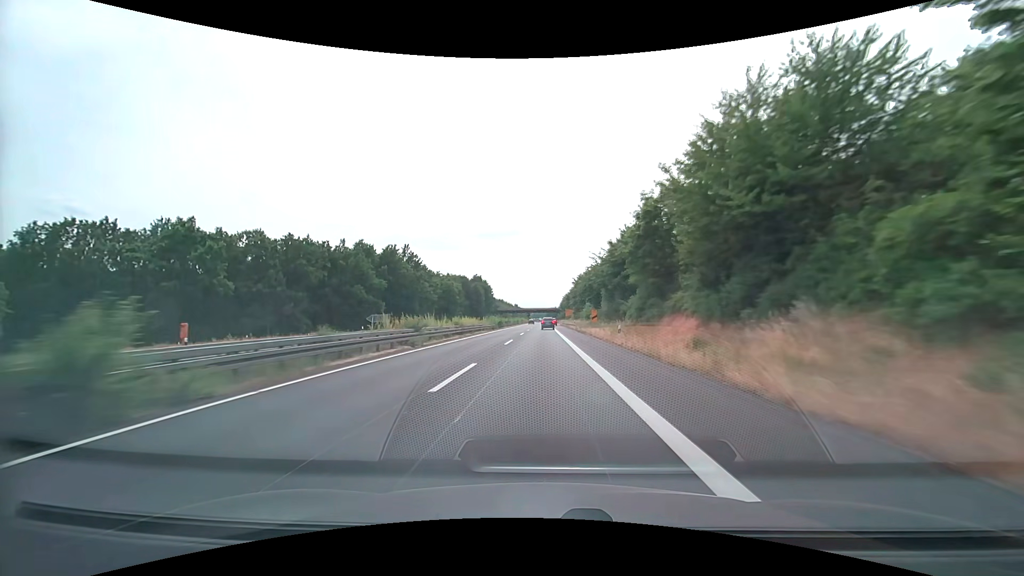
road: trunk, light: Day
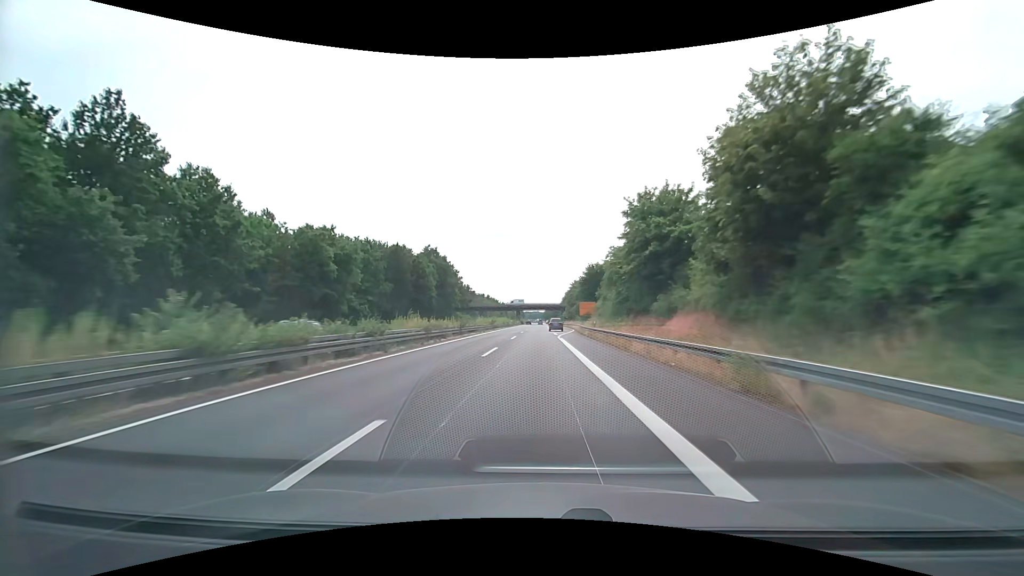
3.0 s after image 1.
(+0.1, +80.2) m; 0°
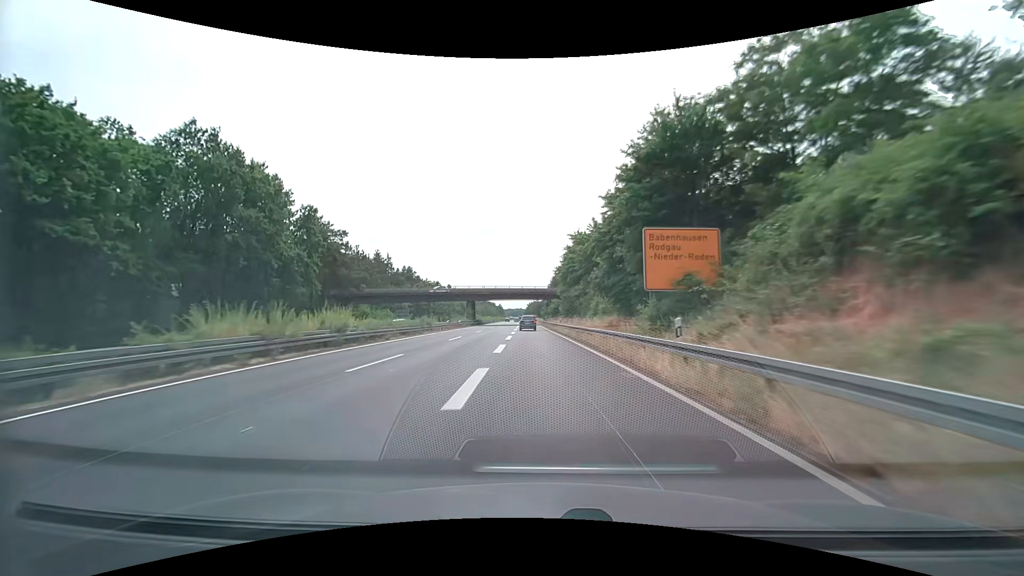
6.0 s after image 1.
(+2.2, +76.8) m; +2°
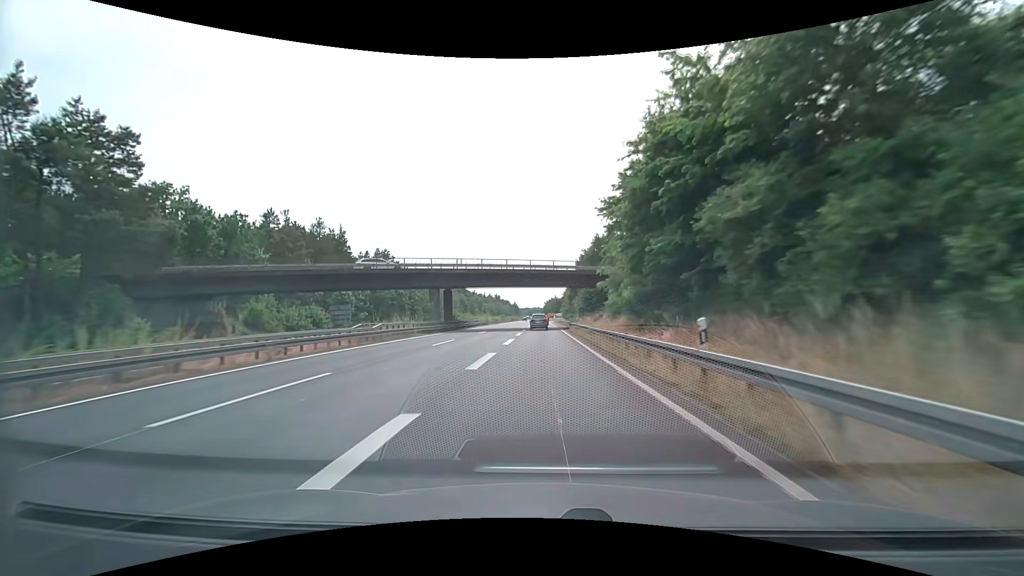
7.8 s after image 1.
(-0.7, +42.0) m; -2°
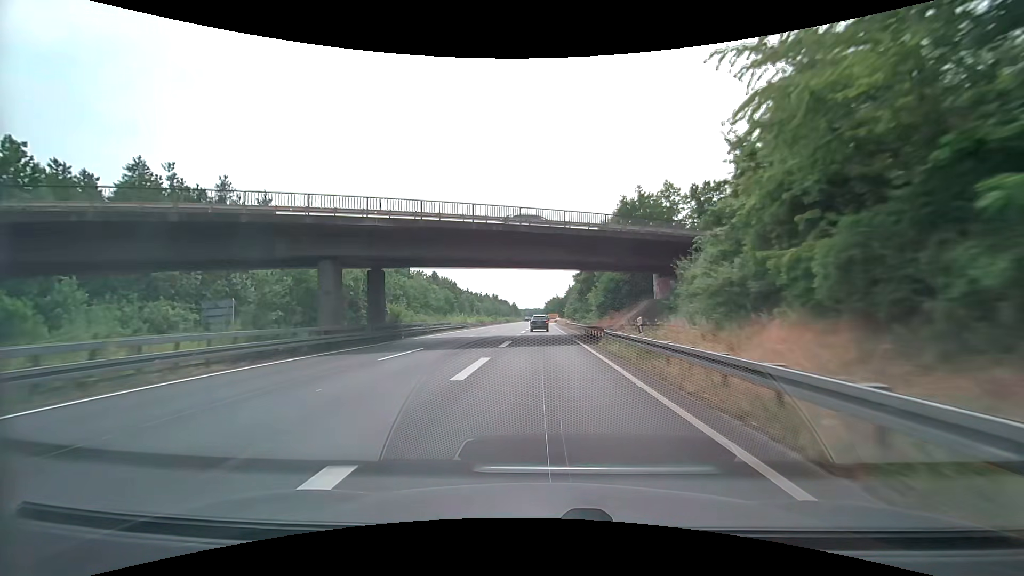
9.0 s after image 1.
(0.0, +26.0) m; 0°
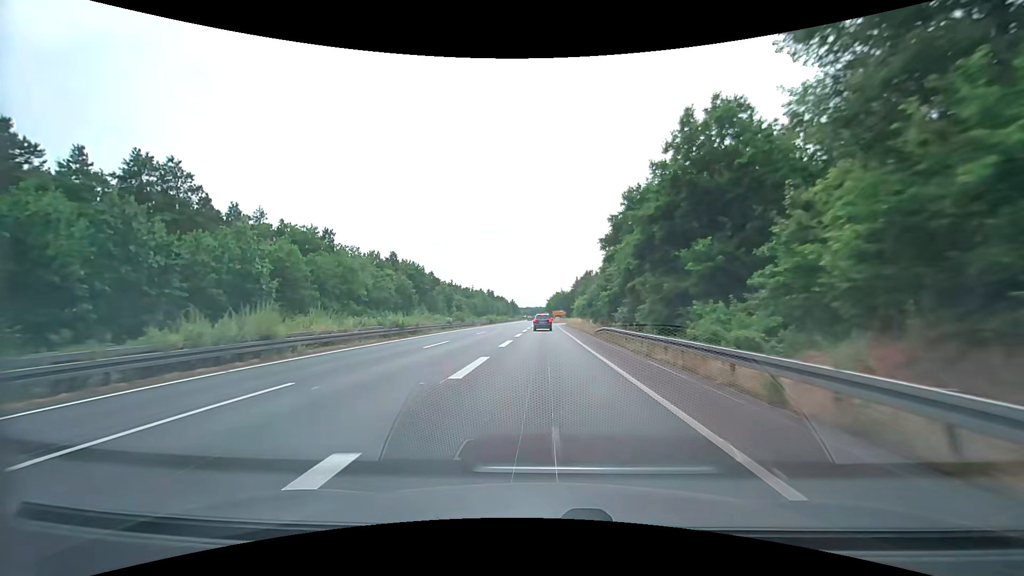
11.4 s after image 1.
(+0.4, +47.2) m; 0°
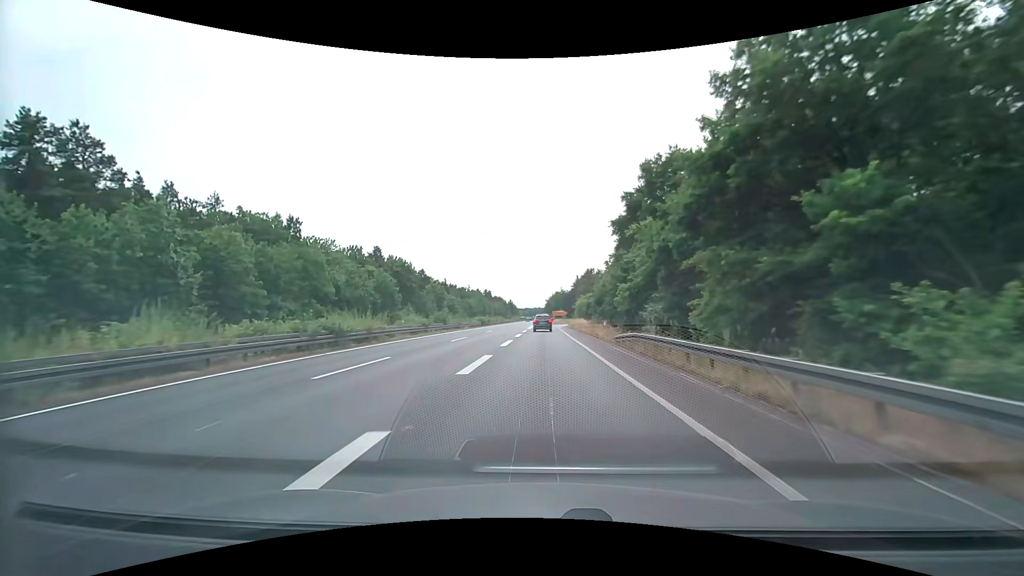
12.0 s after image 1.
(+0.1, +10.8) m; 0°
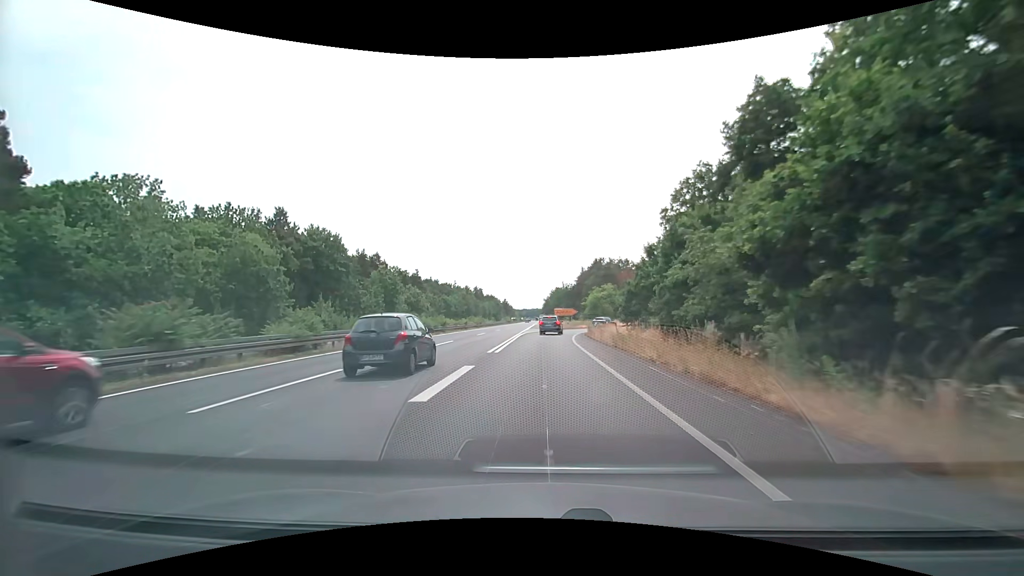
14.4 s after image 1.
(+0.1, +39.4) m; 0°
(0, +10) (0, +20) (0, +30) (+1, +40) (+2, +50) (+4, +60) (+7, +69) (+12, +78) (+19, +85) (+27, +91) m
